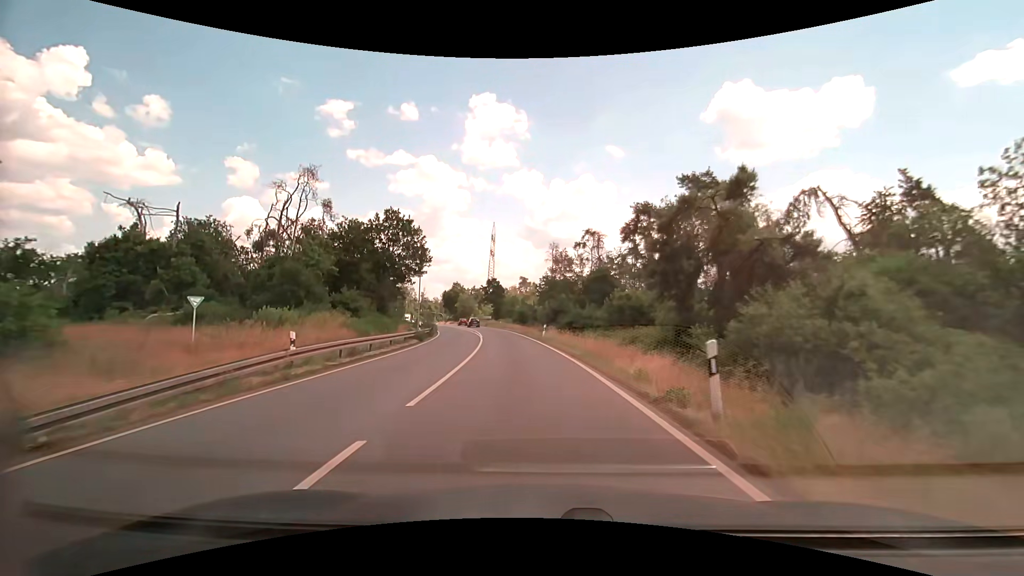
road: primary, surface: asphalt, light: Day
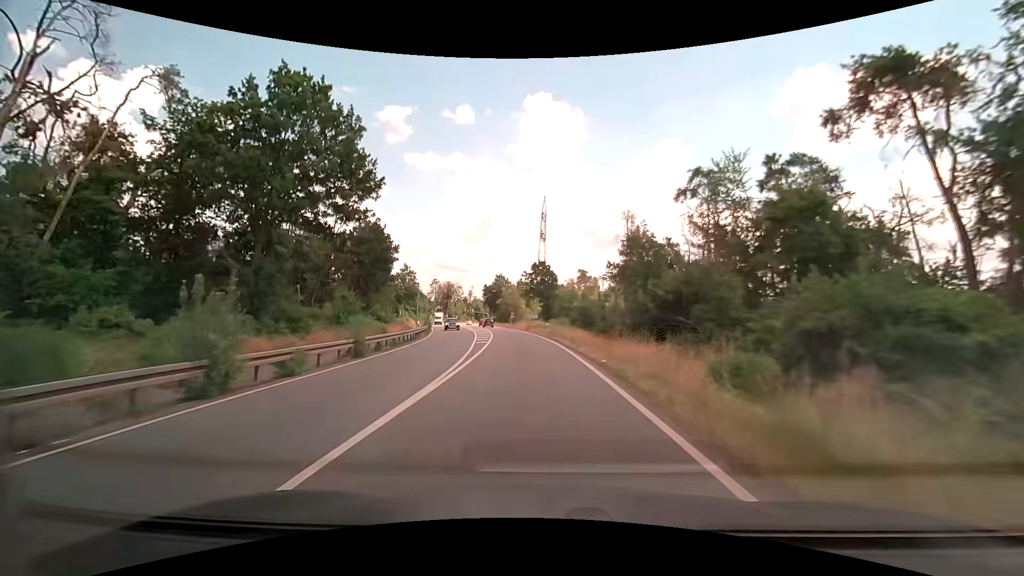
(-1.9, +34.4) m; -6°
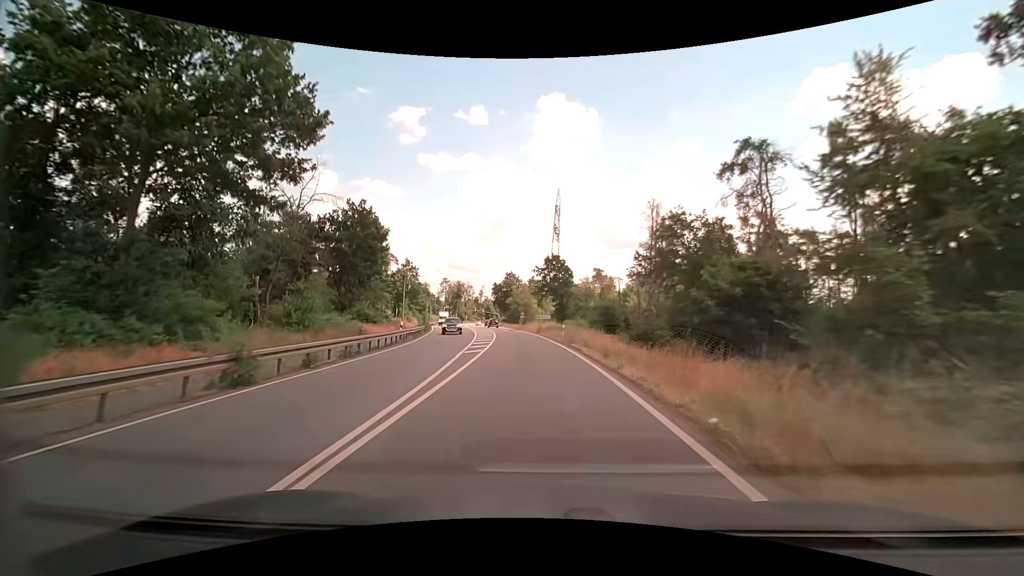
(-0.1, +8.6) m; -2°
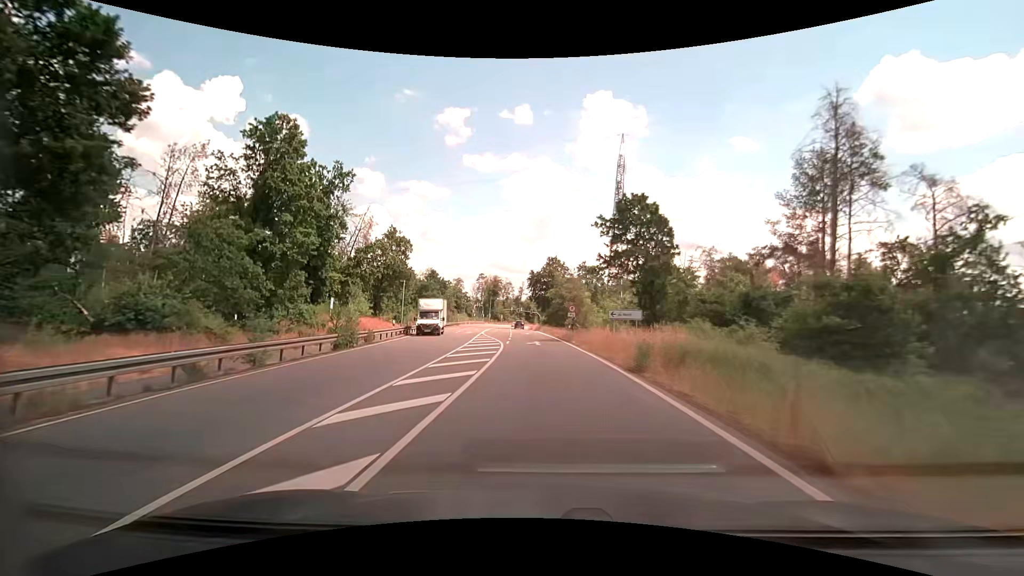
(-1.5, +34.6) m; -5°
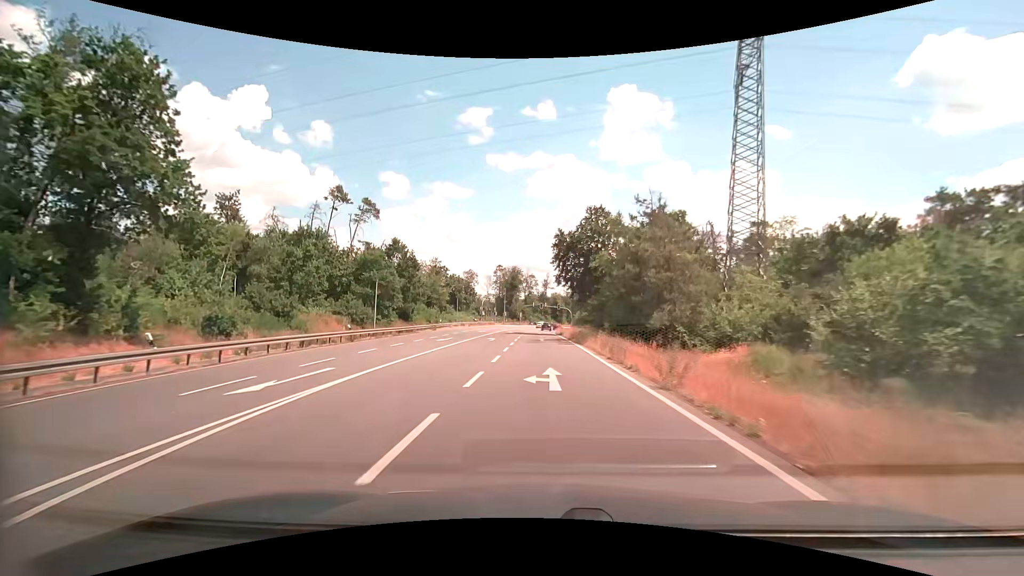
(-1.2, +43.5) m; -3°
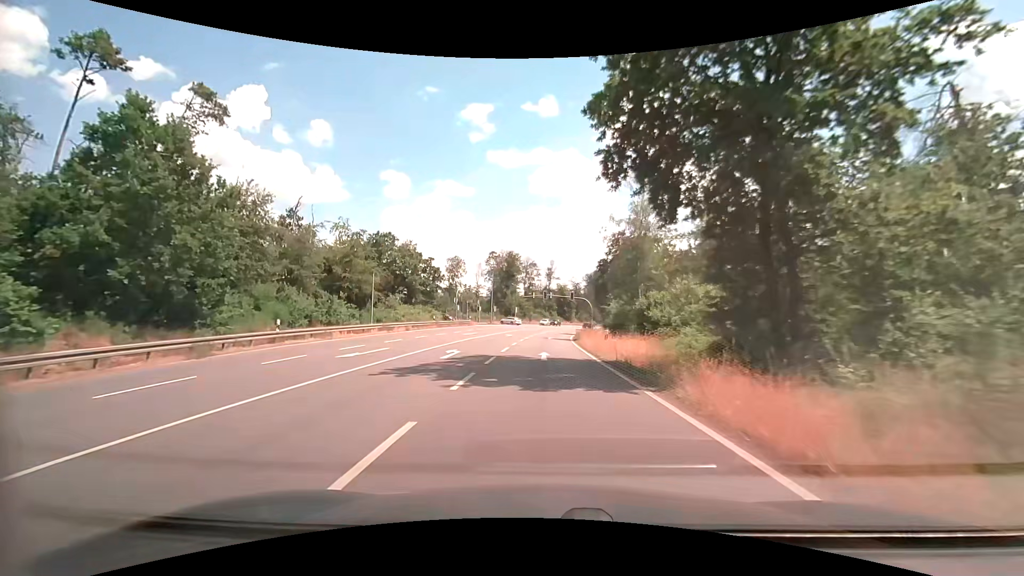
(-0.7, +42.5) m; -1°
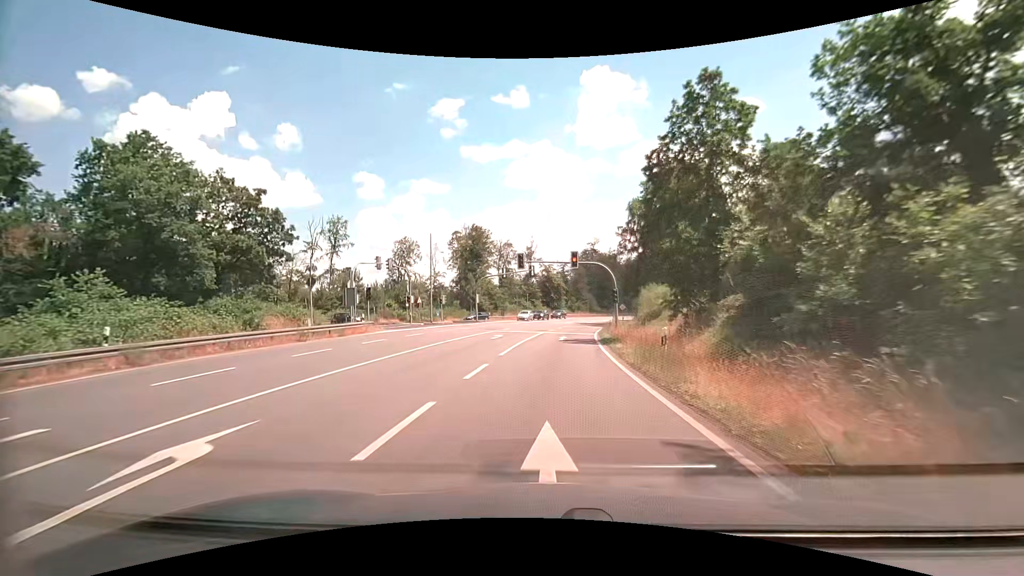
(+0.4, +40.3) m; +2°
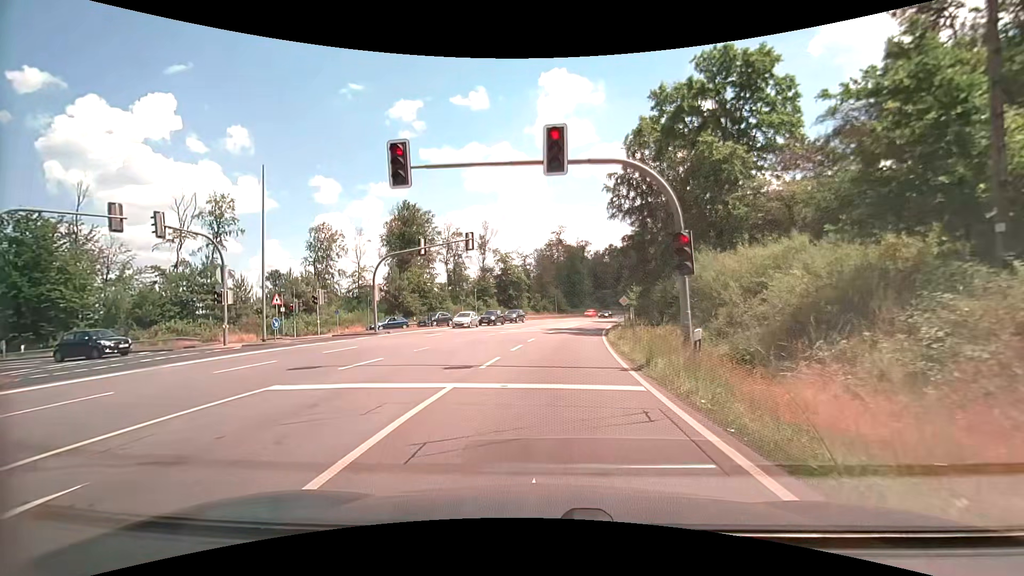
(+1.0, +26.1) m; +4°
(0, +10) (+1, +20) (+2, +30) (+3, +40) (+4, +50) (+6, +60) (+8, +69) (+11, +79) (+13, +89) (+17, +98) m
